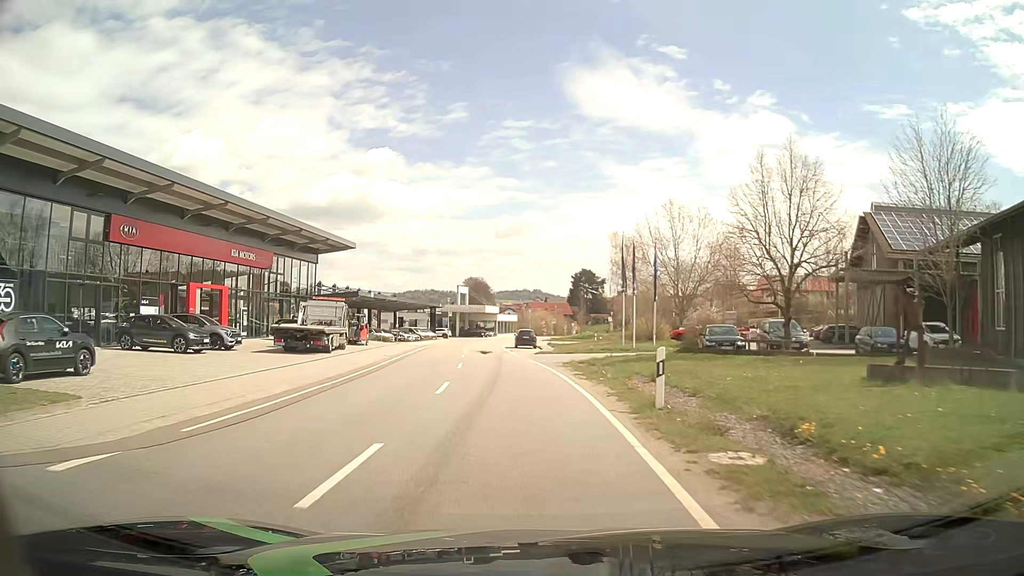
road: tertiary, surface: asphalt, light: Day
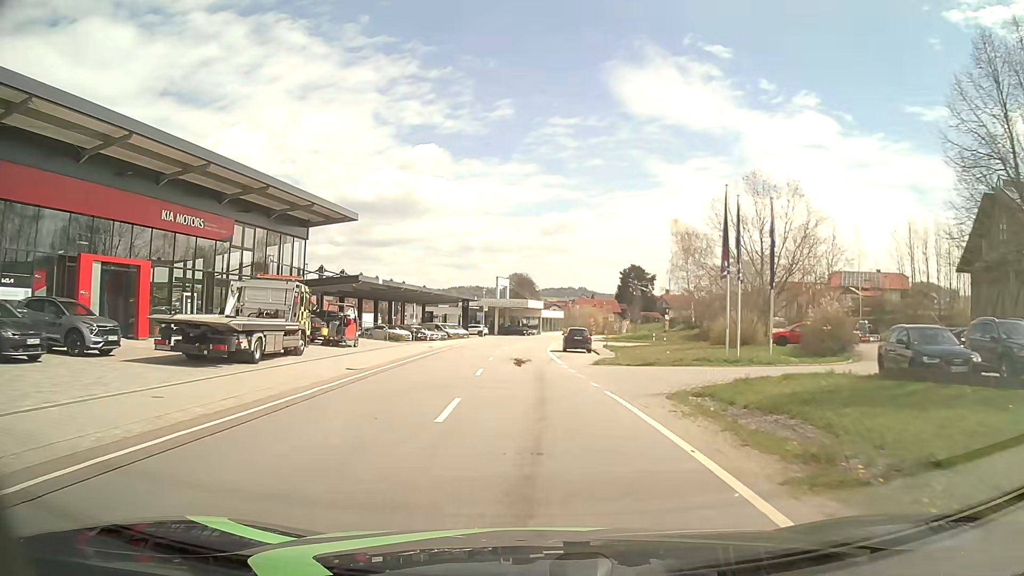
(-0.5, +13.6) m; -4°
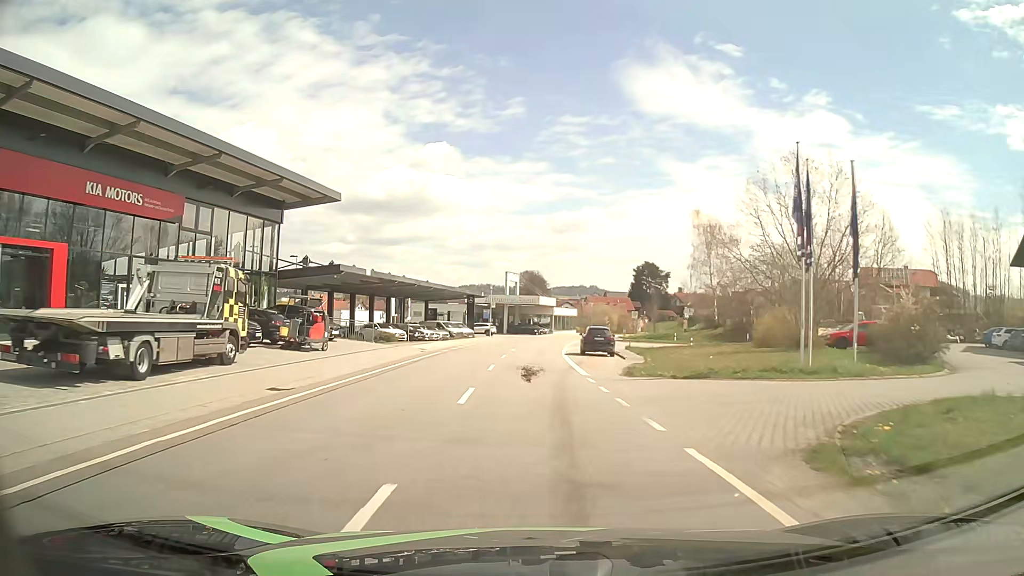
(0.0, +6.8) m; -1°
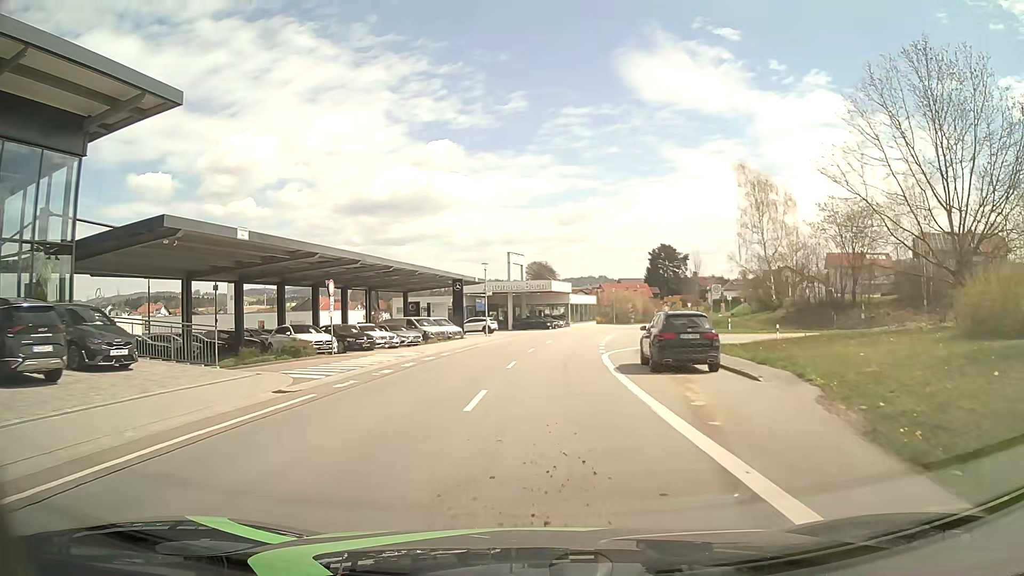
(-0.1, +19.3) m; -1°
